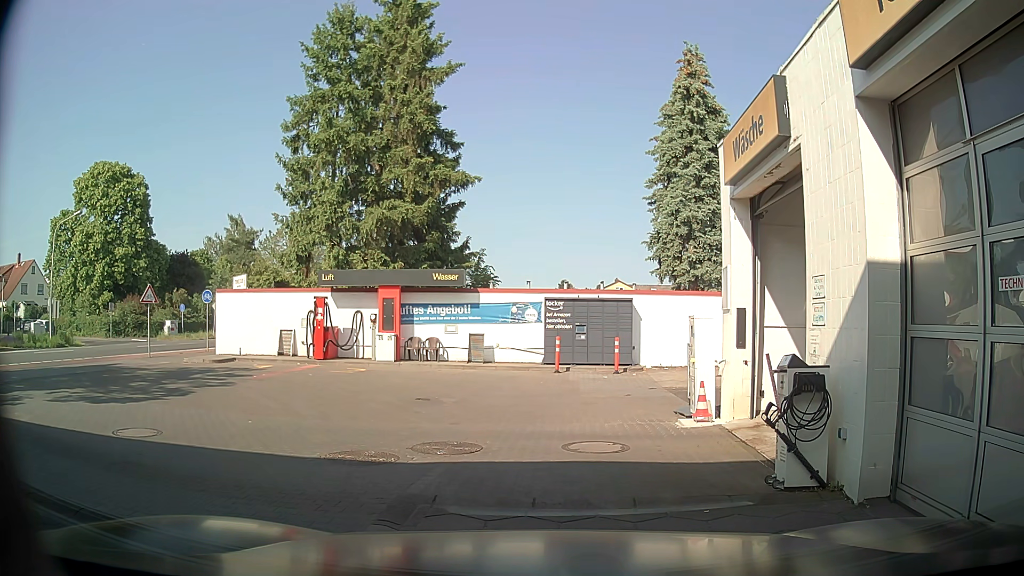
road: service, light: Day
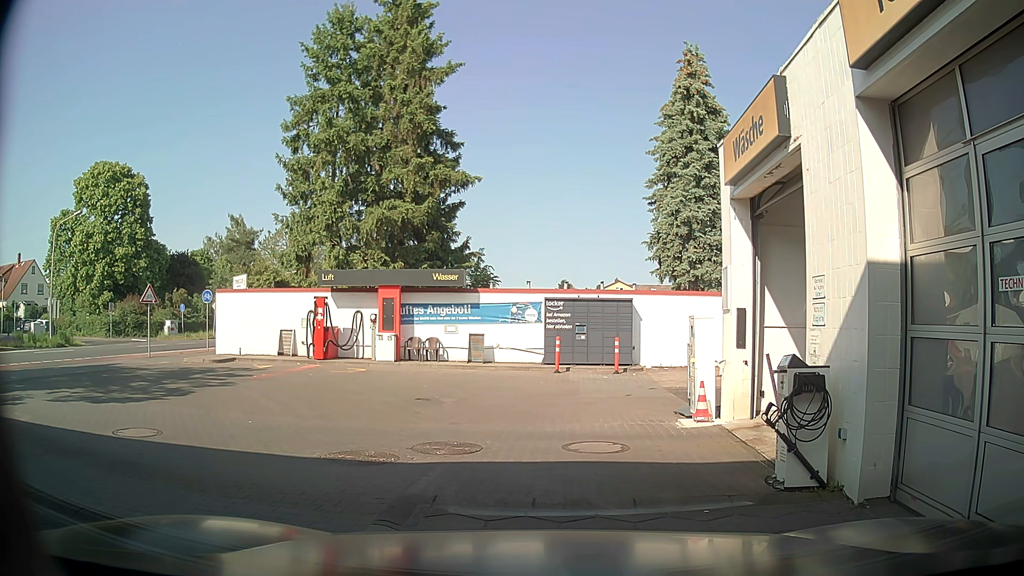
(0.0, 0.0) m; 0°
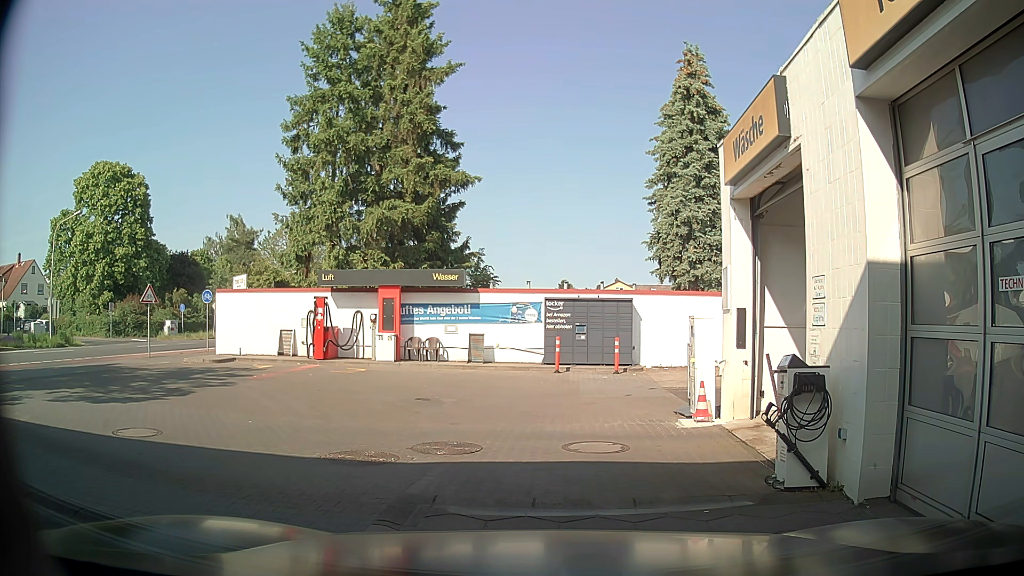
(0.0, 0.0) m; 0°
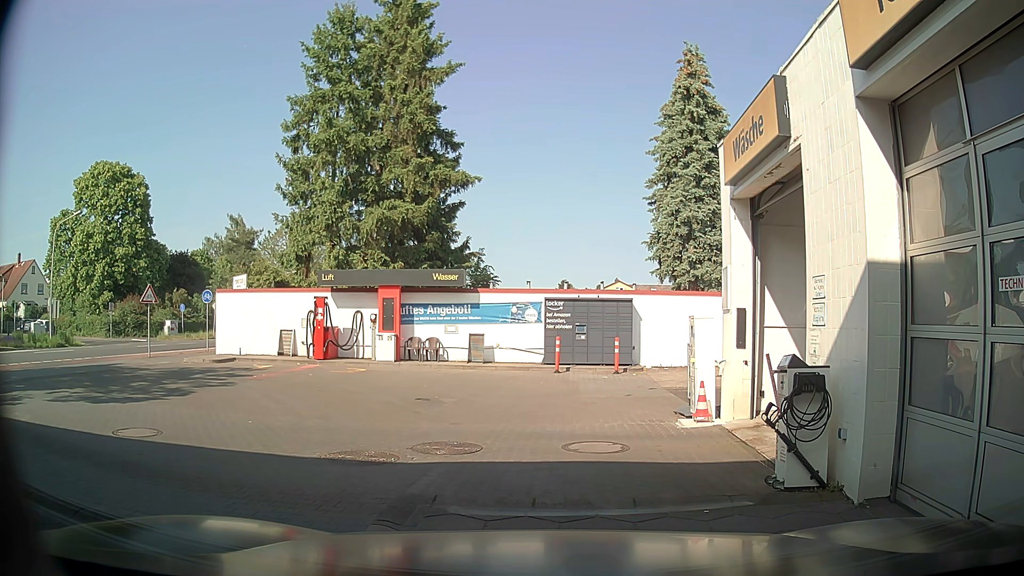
(0.0, 0.0) m; 0°
